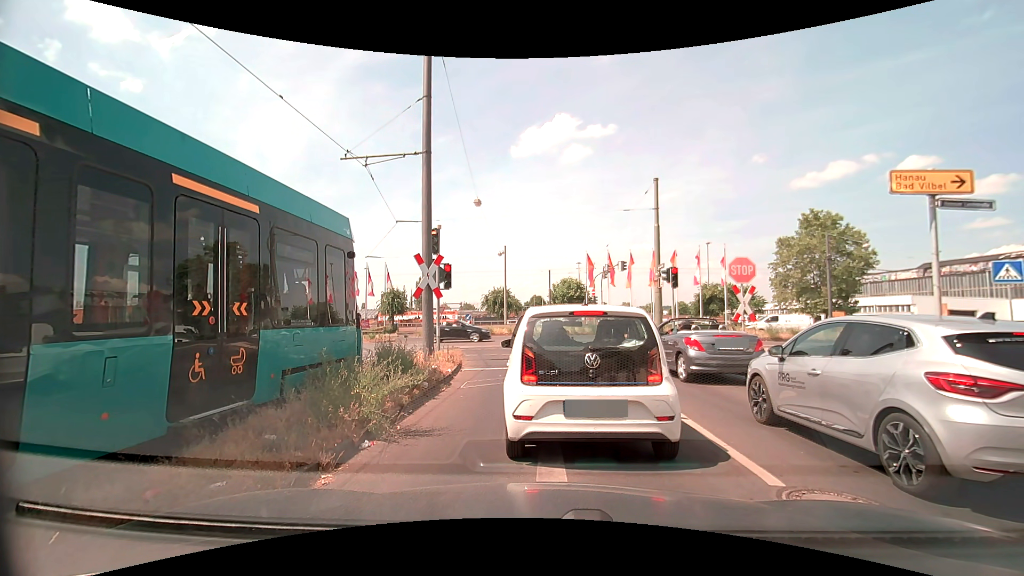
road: secondary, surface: asphalt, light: Day
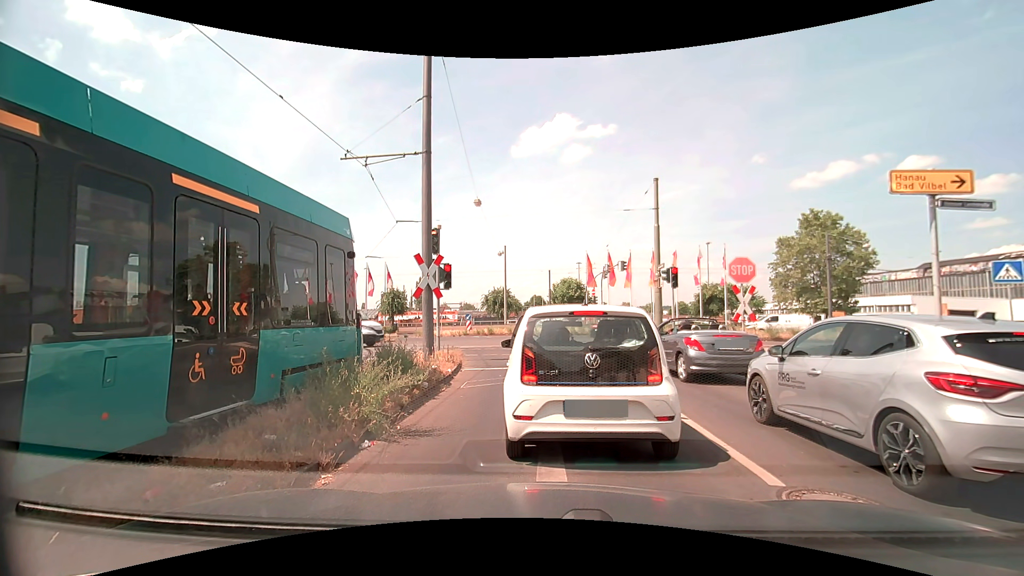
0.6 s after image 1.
(0.0, 0.0) m; 0°
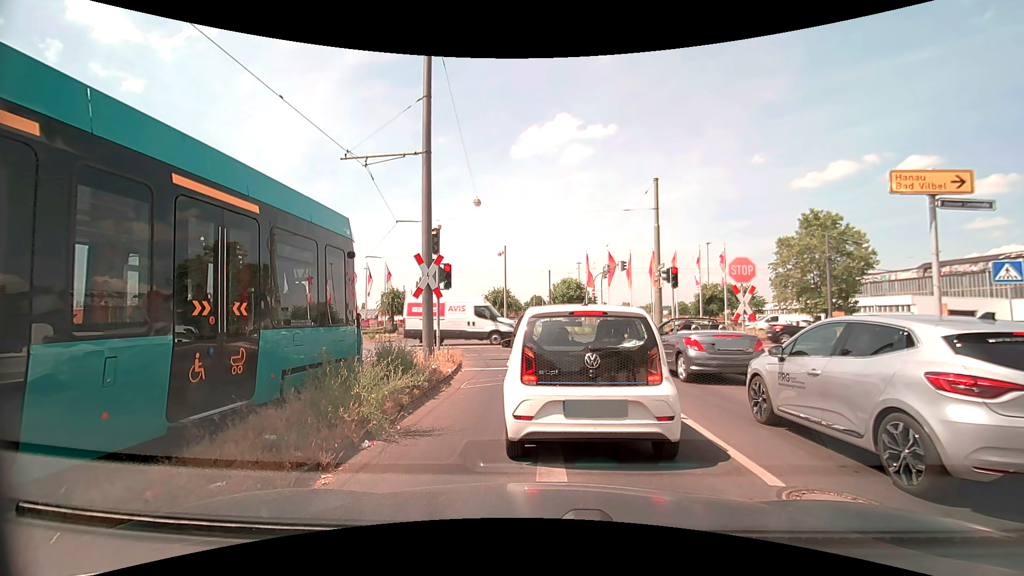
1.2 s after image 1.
(0.0, 0.0) m; 0°
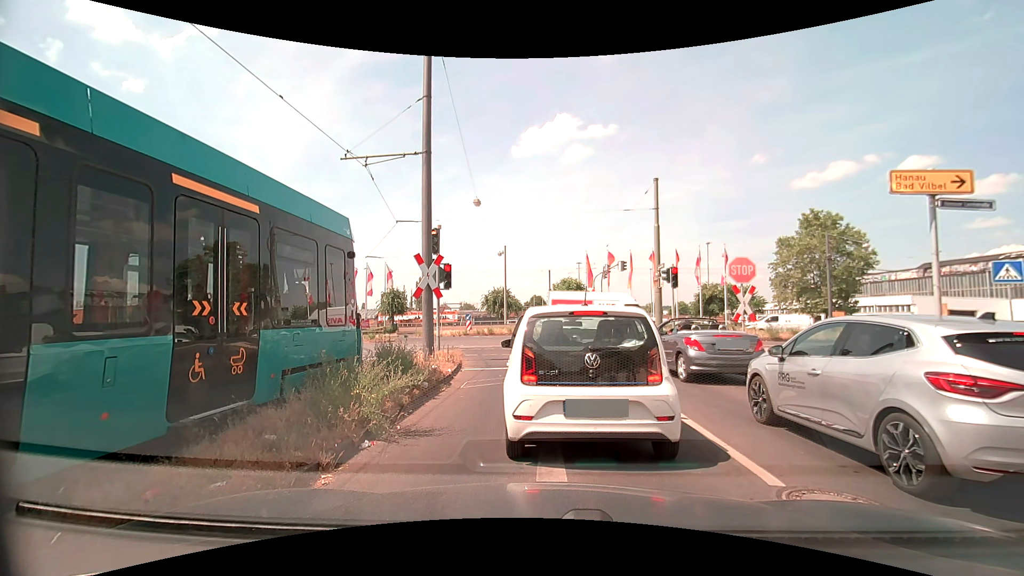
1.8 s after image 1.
(0.0, 0.0) m; 0°
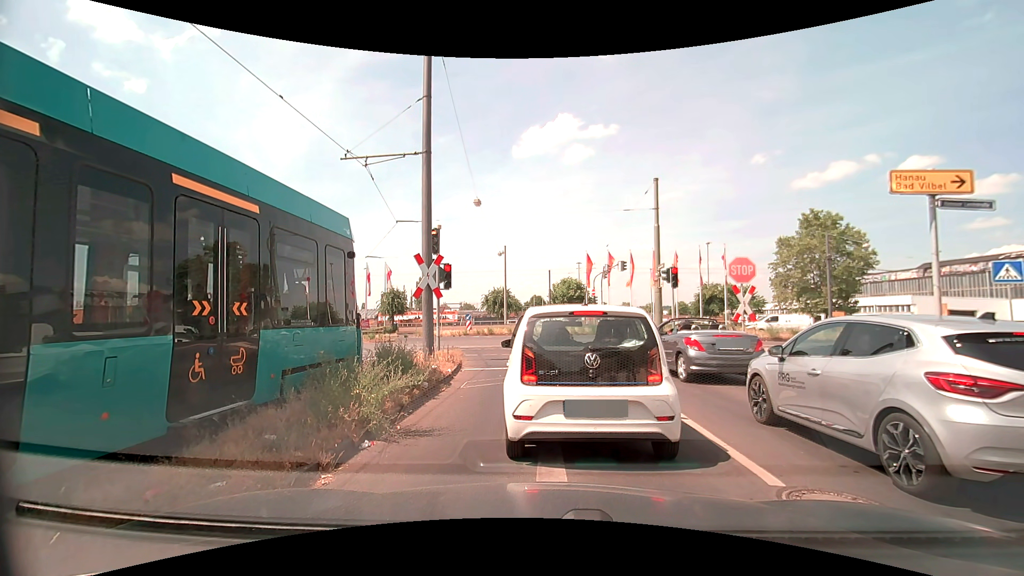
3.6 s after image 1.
(0.0, 0.0) m; 0°
